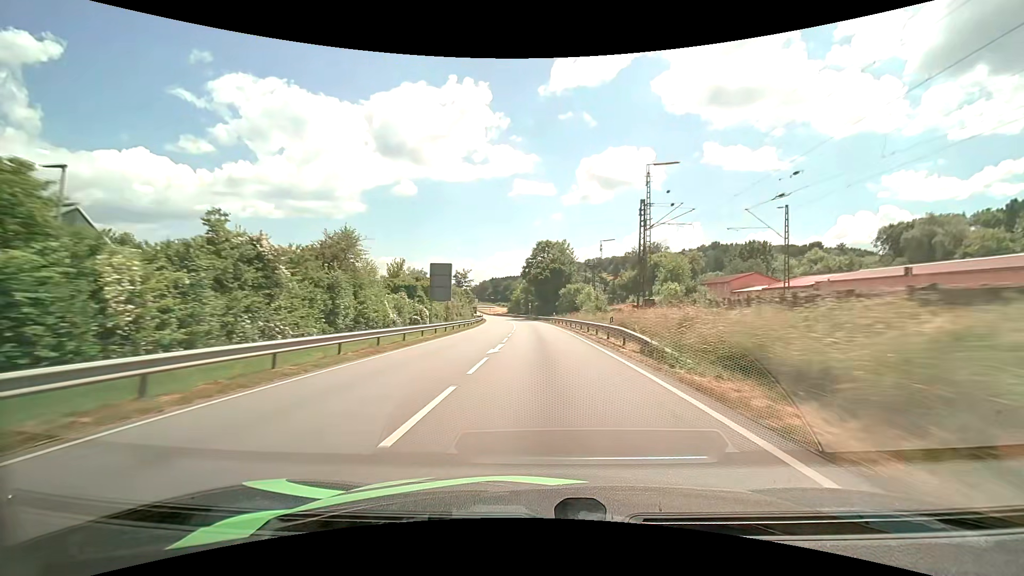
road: primary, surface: asphalt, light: Day
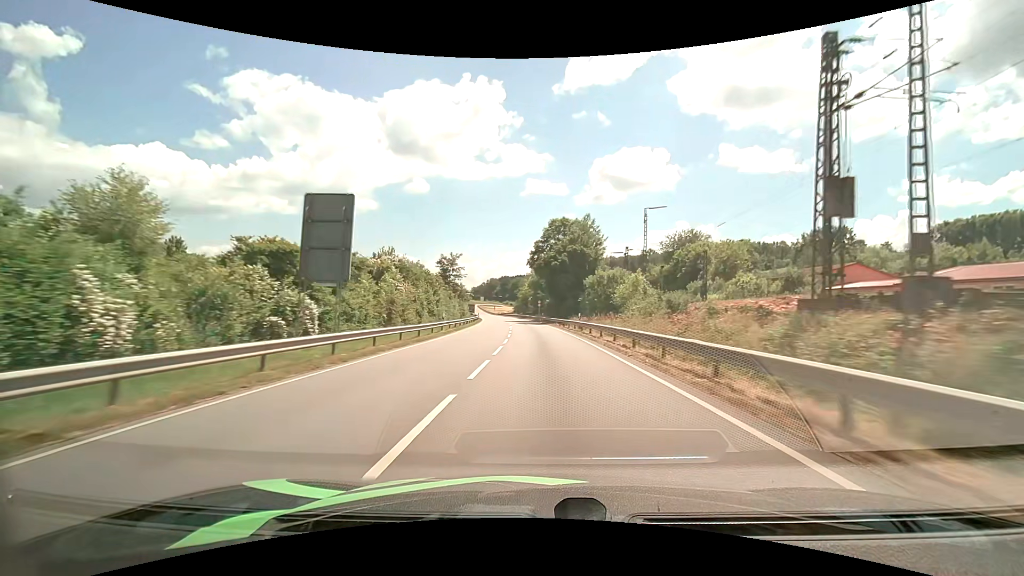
(-0.2, +25.0) m; -1°
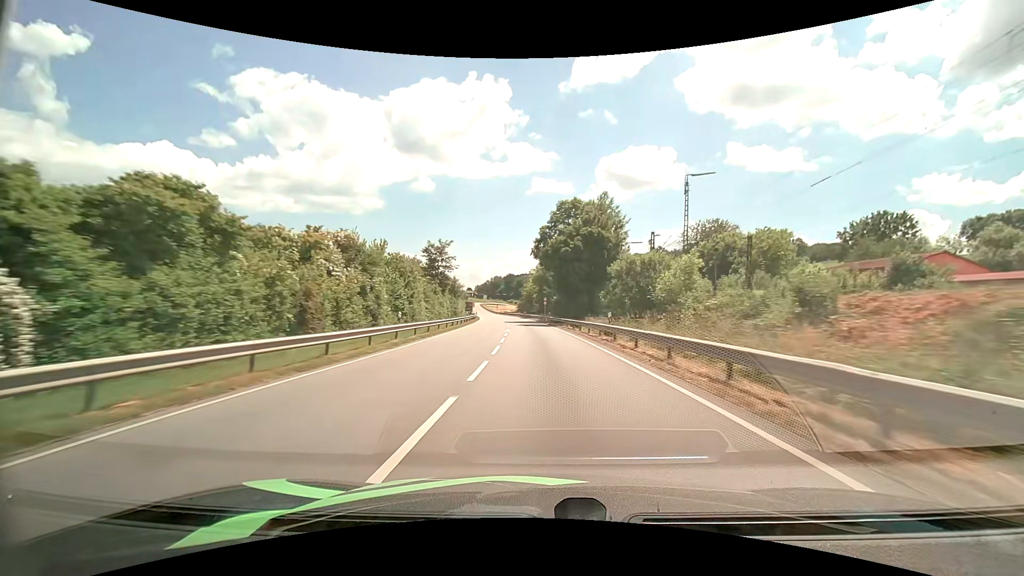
(-0.1, +12.5) m; -1°
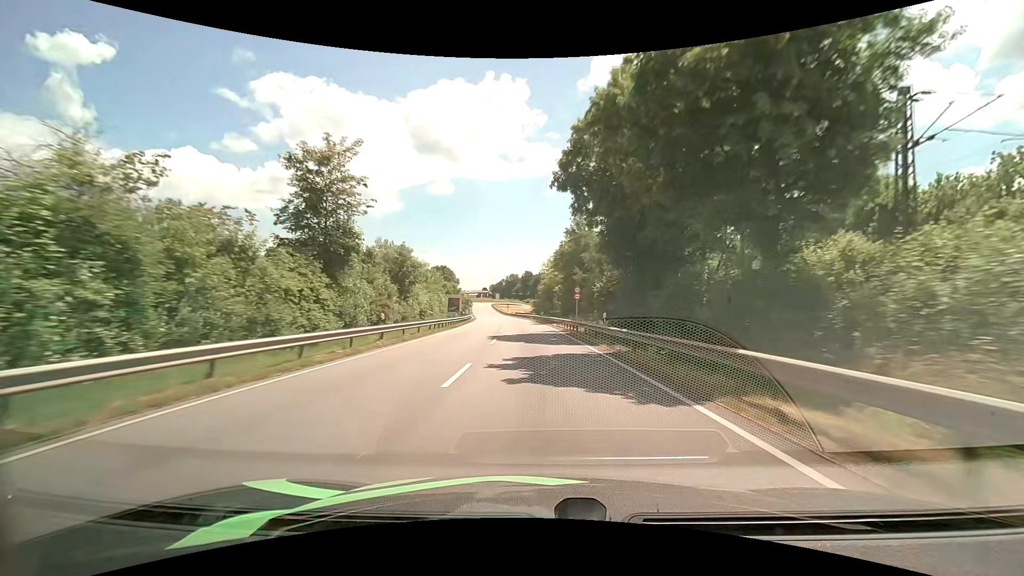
(-0.6, +37.3) m; -2°
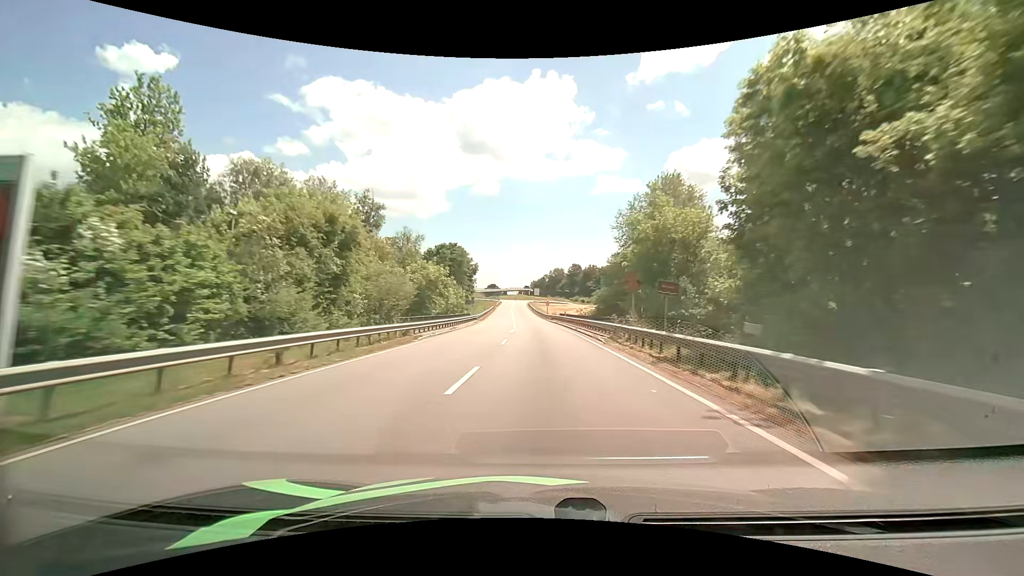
(-2.7, +60.0) m; -5°
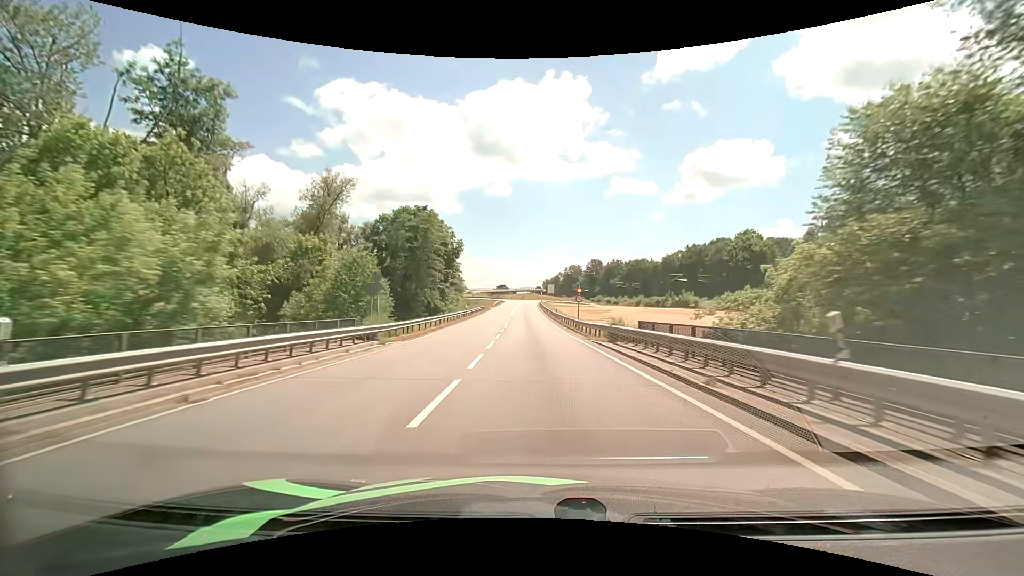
(-0.8, +44.5) m; -2°
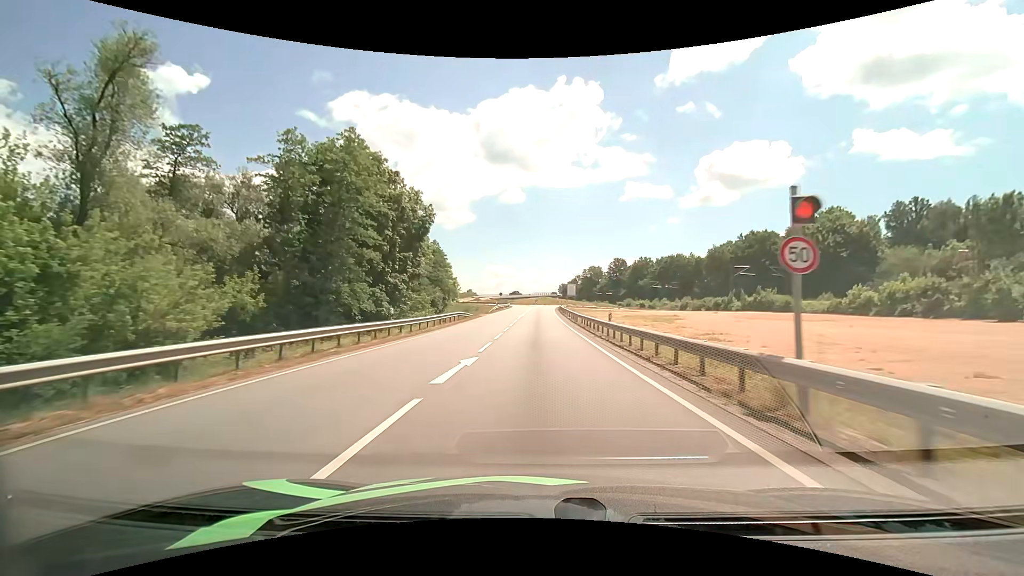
(-0.4, +32.6) m; -2°
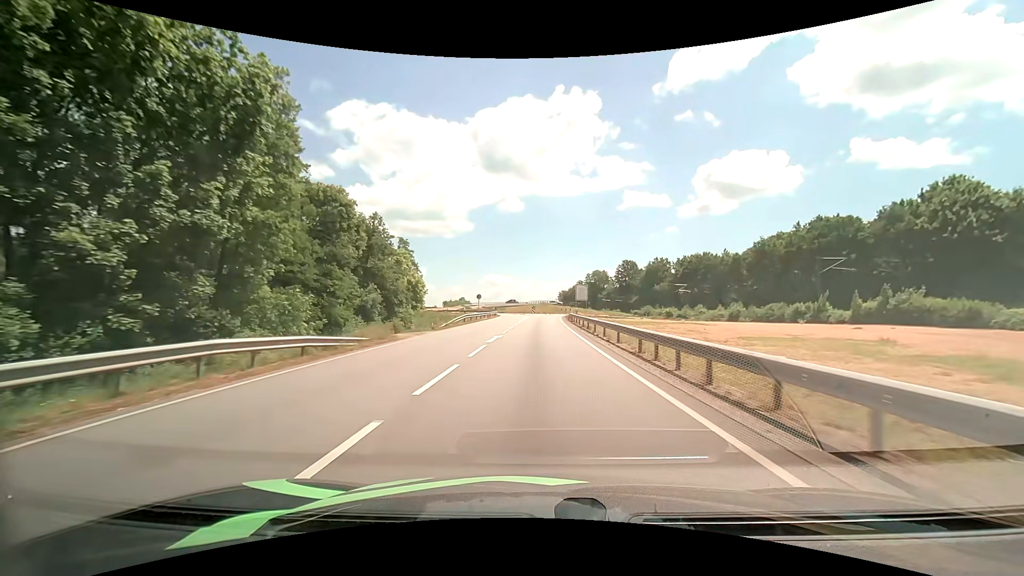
(-0.1, +31.5) m; 0°
(0, +10) (0, +20) (0, +30) (0, +40) (0, +50) (0, +60) (+1, +70) (+1, +80) (+2, +90) (+5, +99) m
